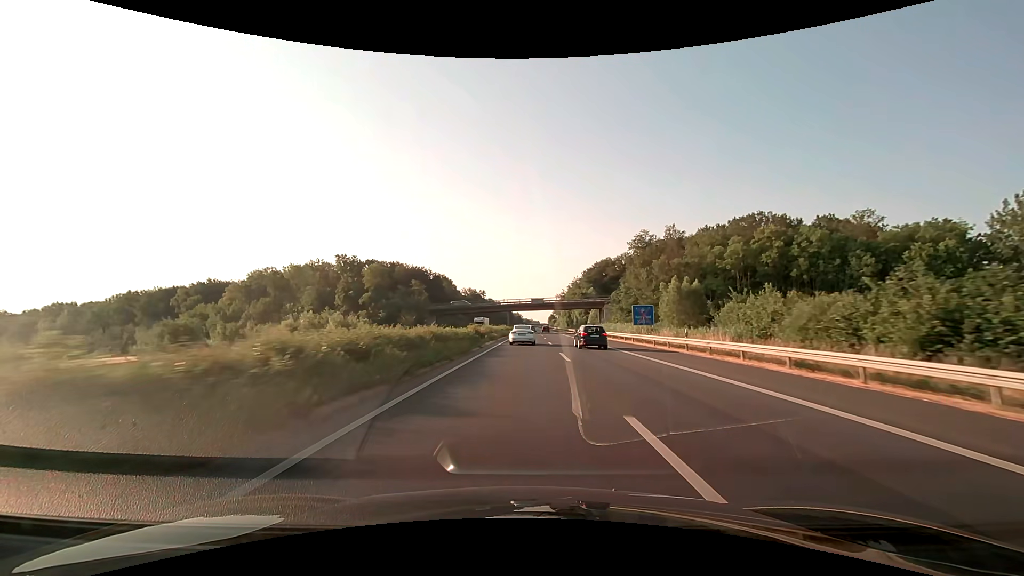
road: motorway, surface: asphalt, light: Day
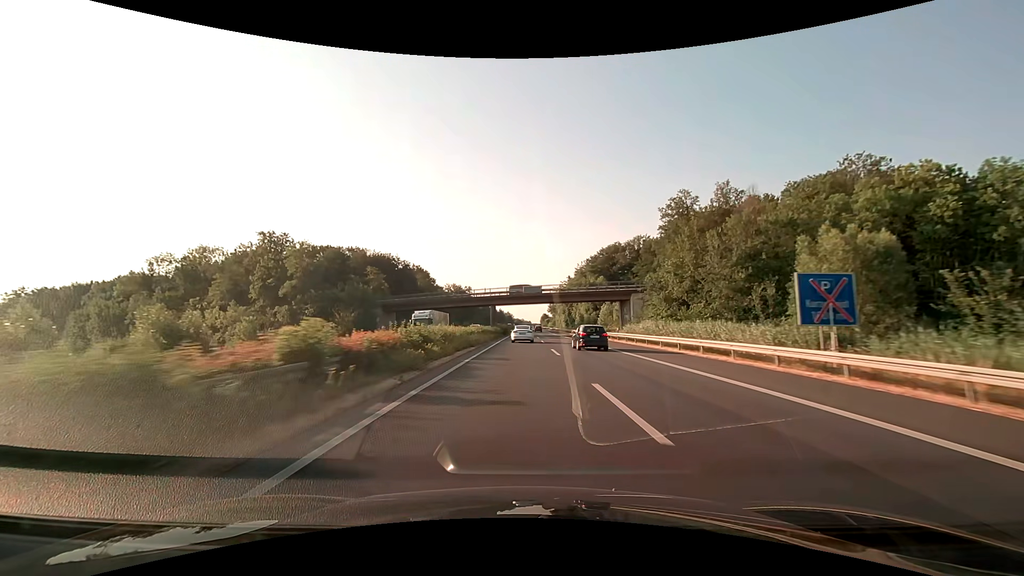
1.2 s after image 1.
(+0.4, +31.7) m; +1°
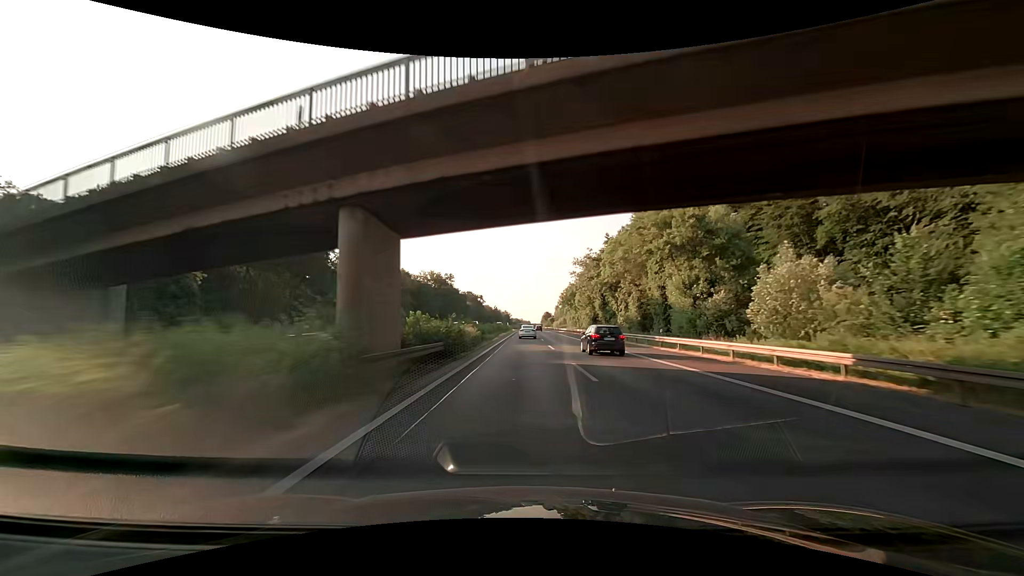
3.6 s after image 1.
(-0.1, +63.9) m; 0°
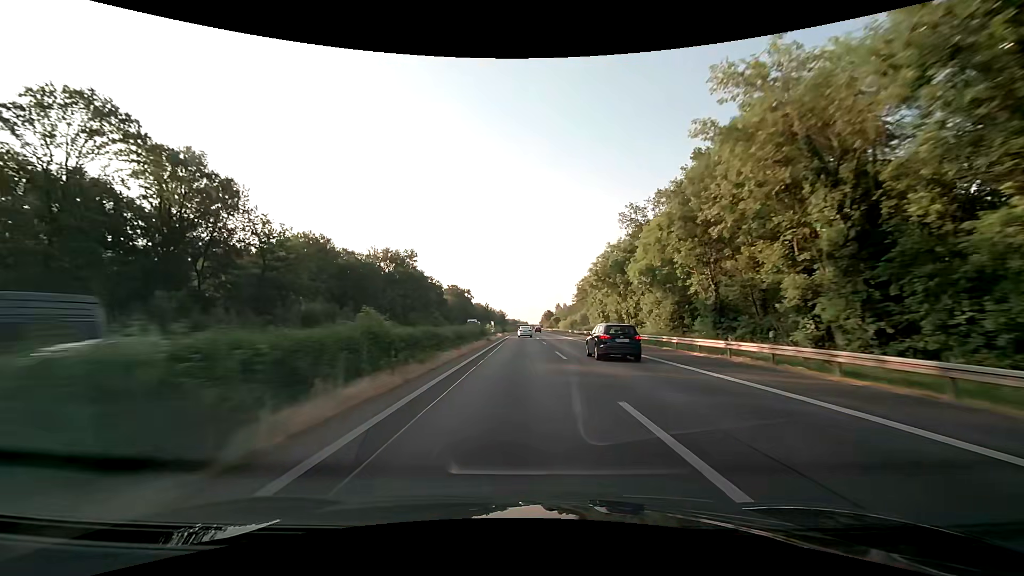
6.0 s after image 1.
(+0.2, +64.2) m; 0°
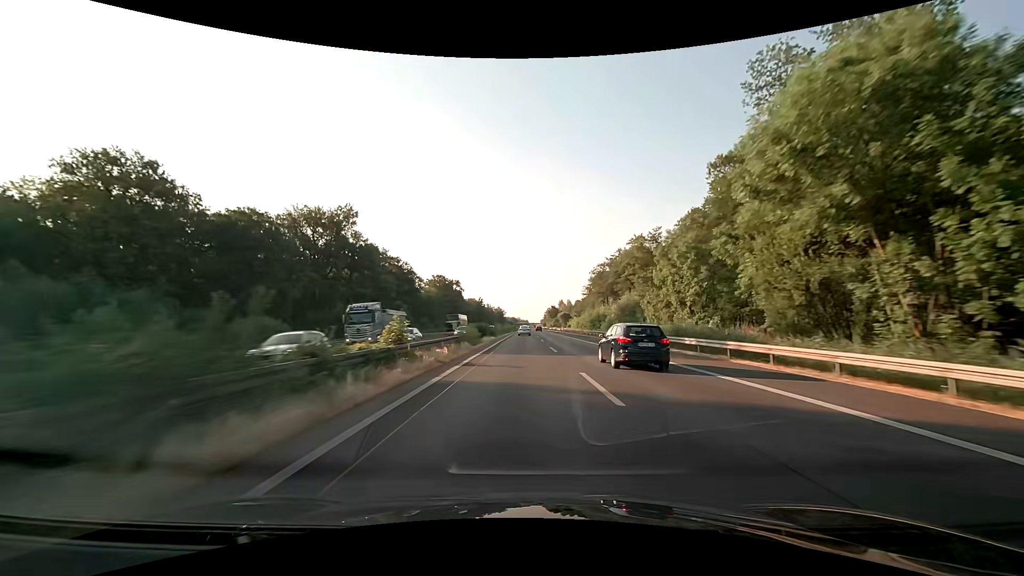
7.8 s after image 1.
(+0.1, +48.3) m; 0°
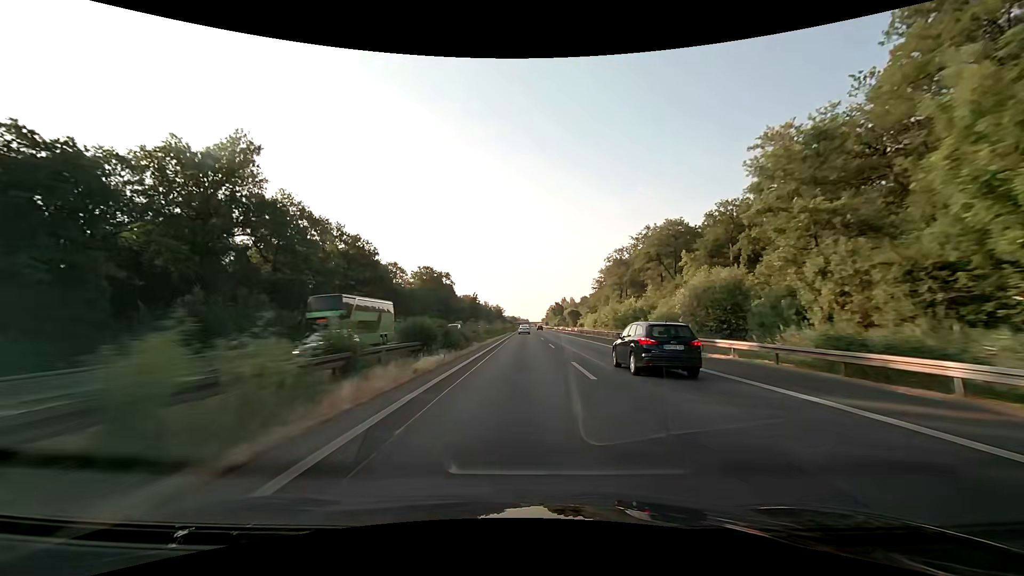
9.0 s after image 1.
(0.0, +32.3) m; 0°
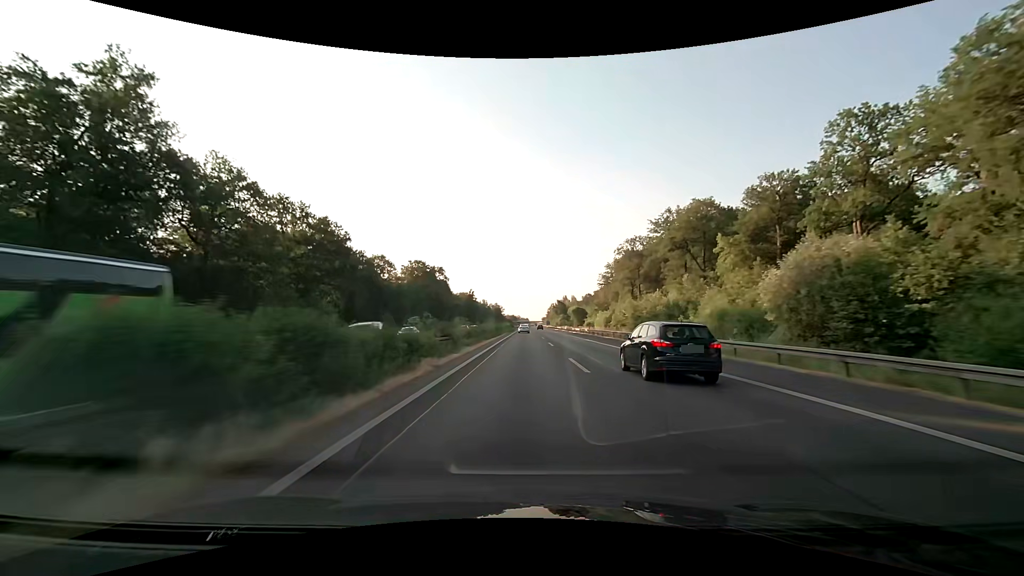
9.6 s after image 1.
(-0.1, +16.1) m; 0°
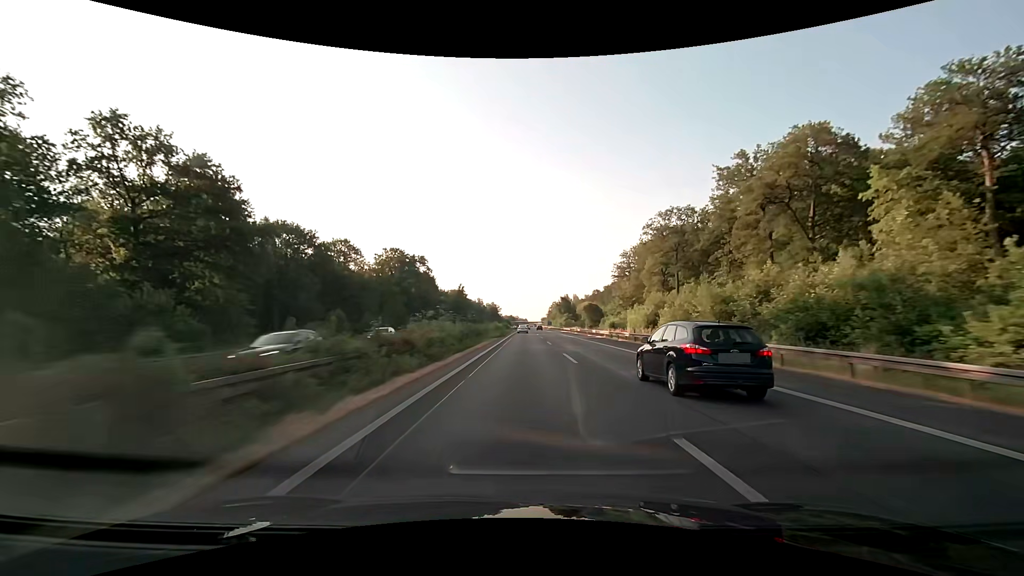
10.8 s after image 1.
(0.0, +32.3) m; 0°
